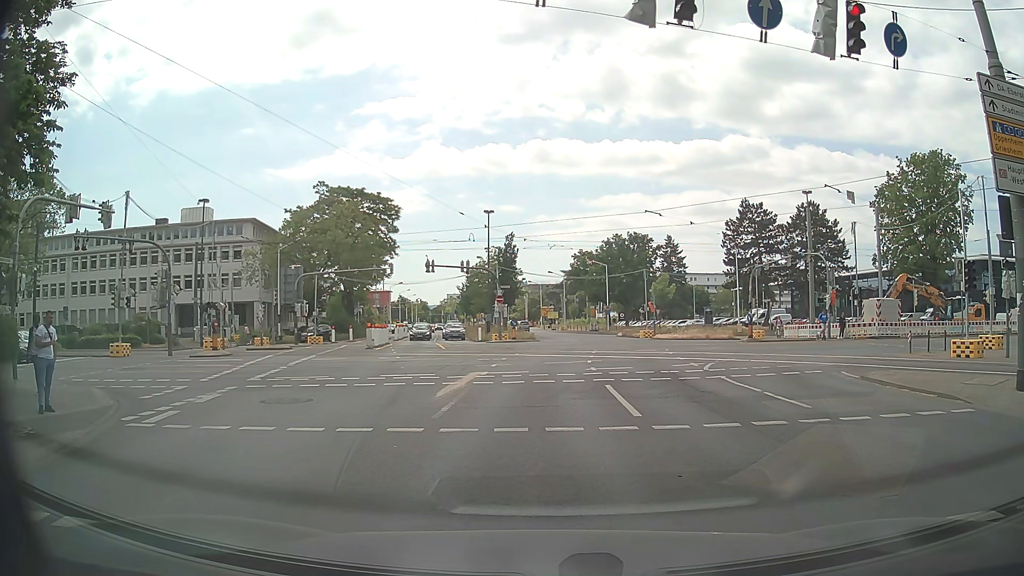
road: secondary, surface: asphalt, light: Day
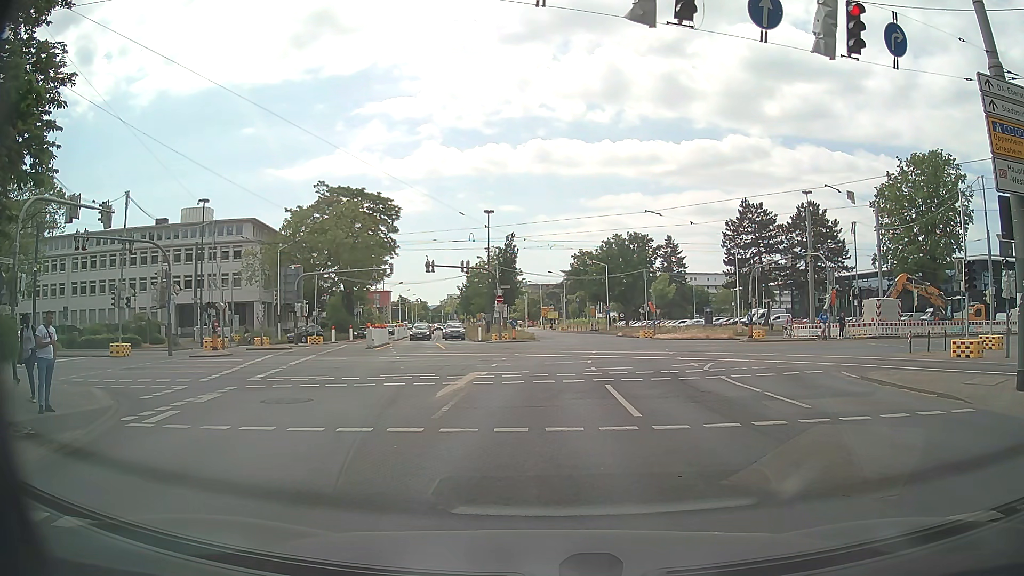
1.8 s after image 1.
(0.0, 0.0) m; 0°
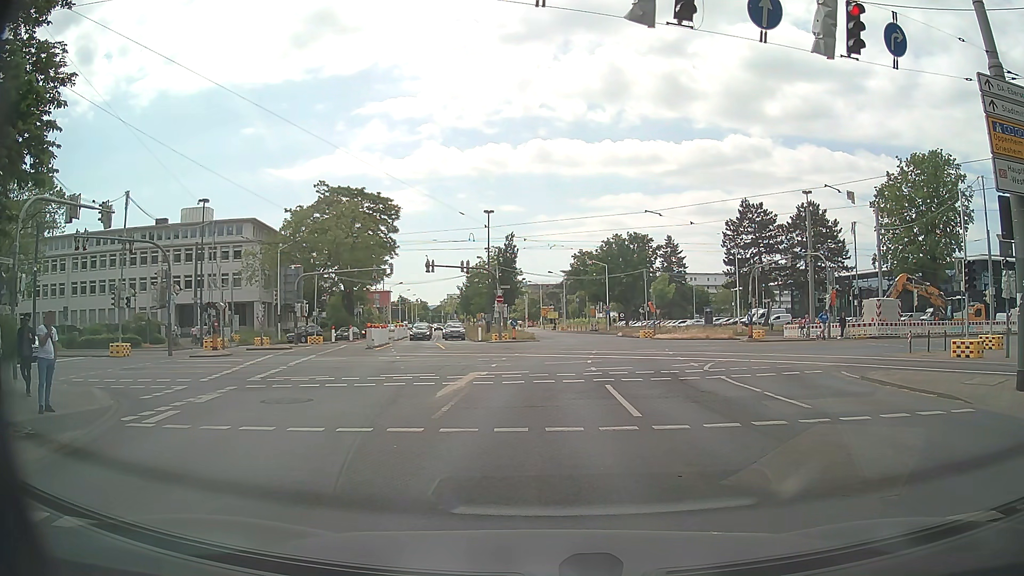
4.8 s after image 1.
(0.0, 0.0) m; 0°
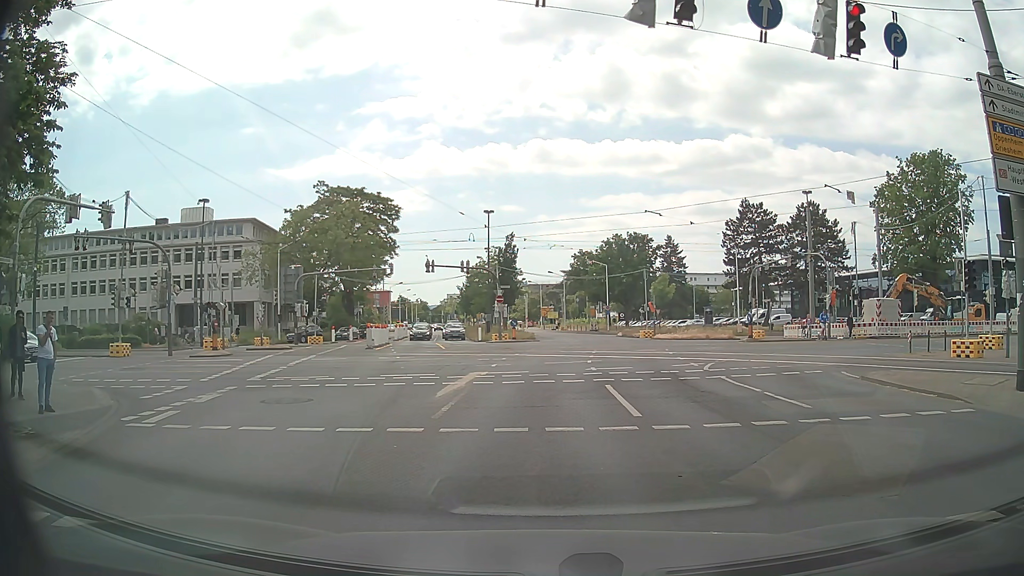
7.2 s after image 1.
(0.0, 0.0) m; 0°
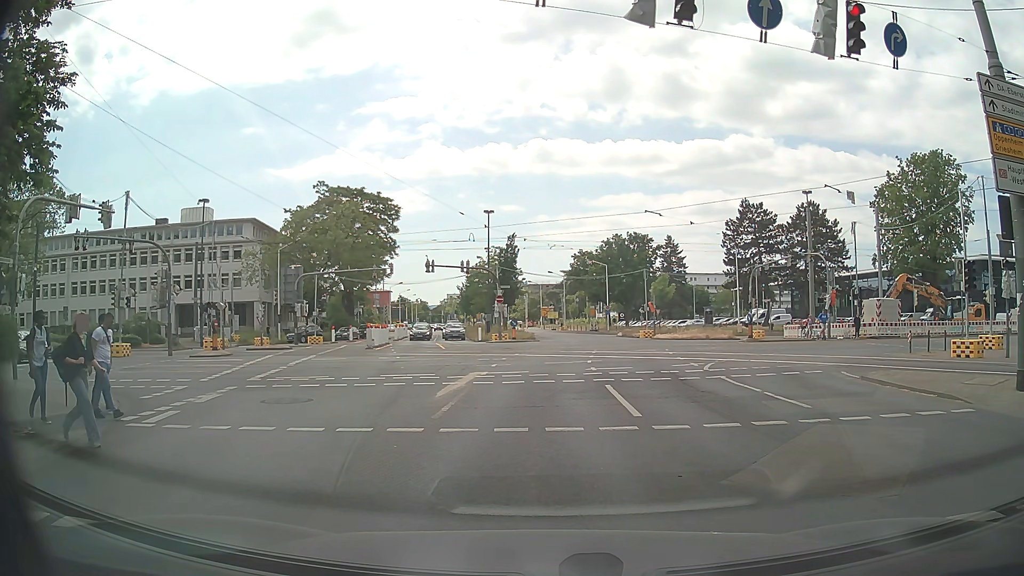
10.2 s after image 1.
(0.0, 0.0) m; 0°
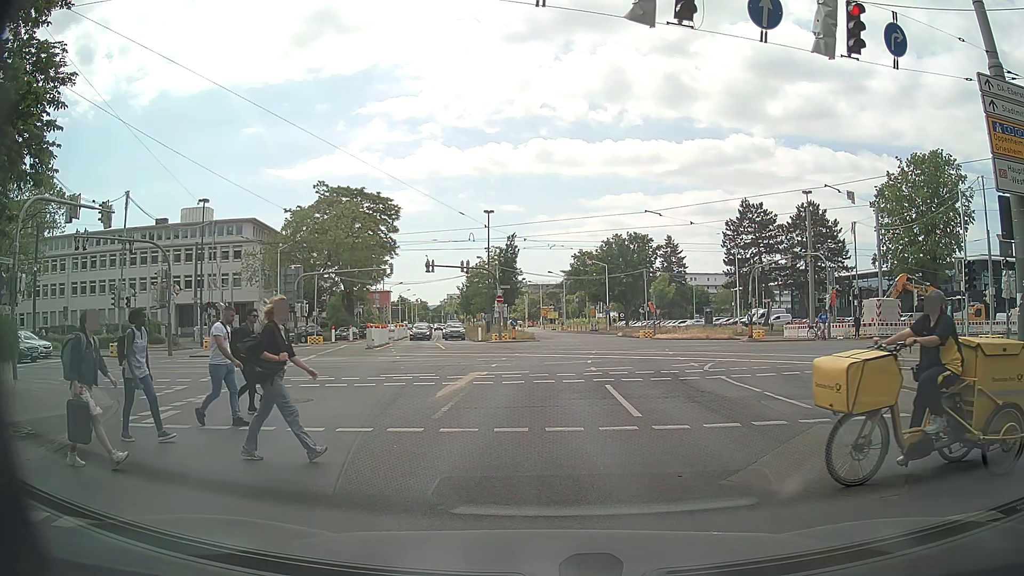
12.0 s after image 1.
(0.0, 0.0) m; 0°
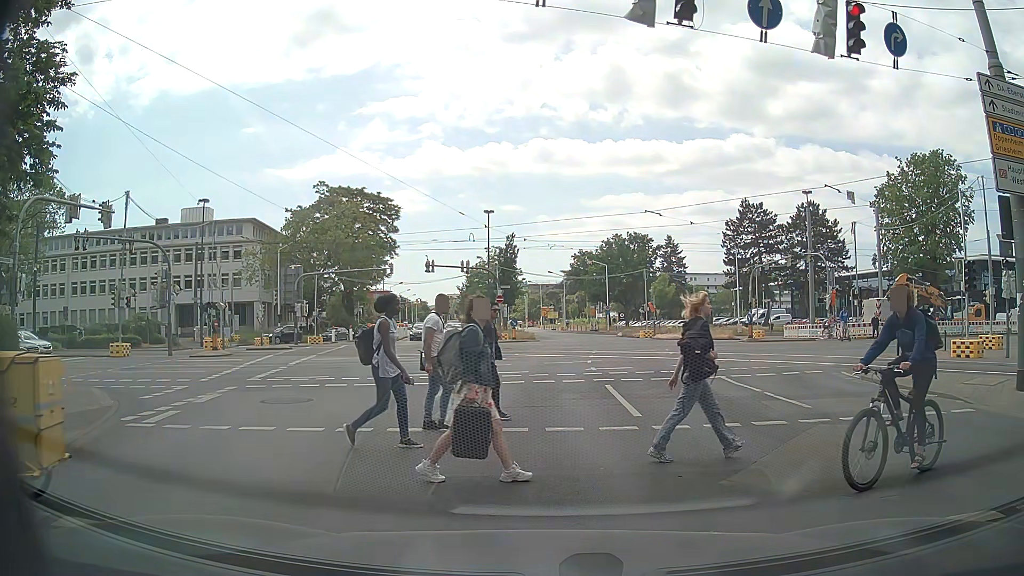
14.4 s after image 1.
(0.0, 0.0) m; 0°
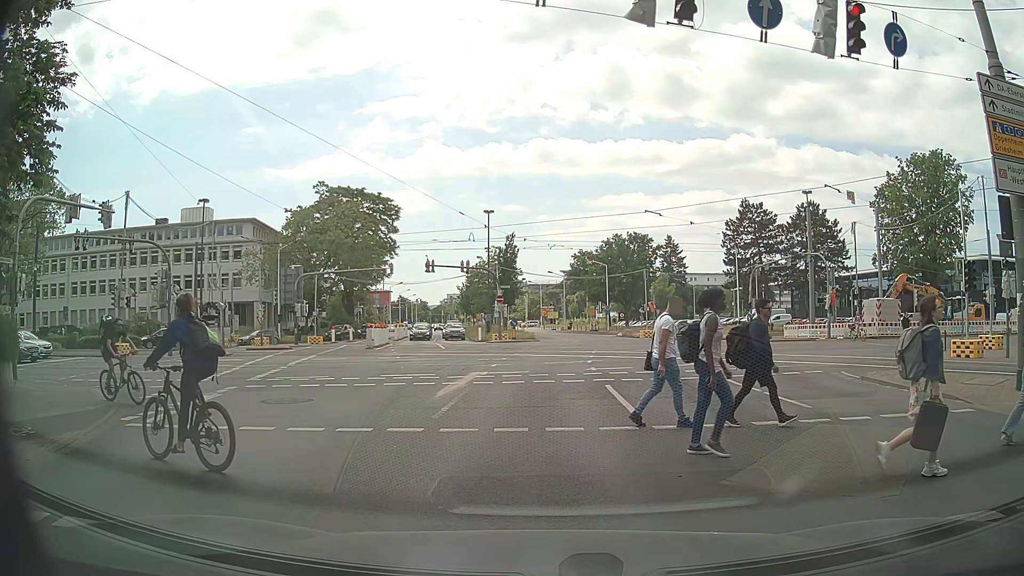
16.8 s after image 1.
(0.0, 0.0) m; 0°
(0, +10) (0, +20) (+1, +30) (+2, +40) (+2, +50) (+2, +60) (+1, +70) (-1, +80) (-2, +90) (-3, +100) m
